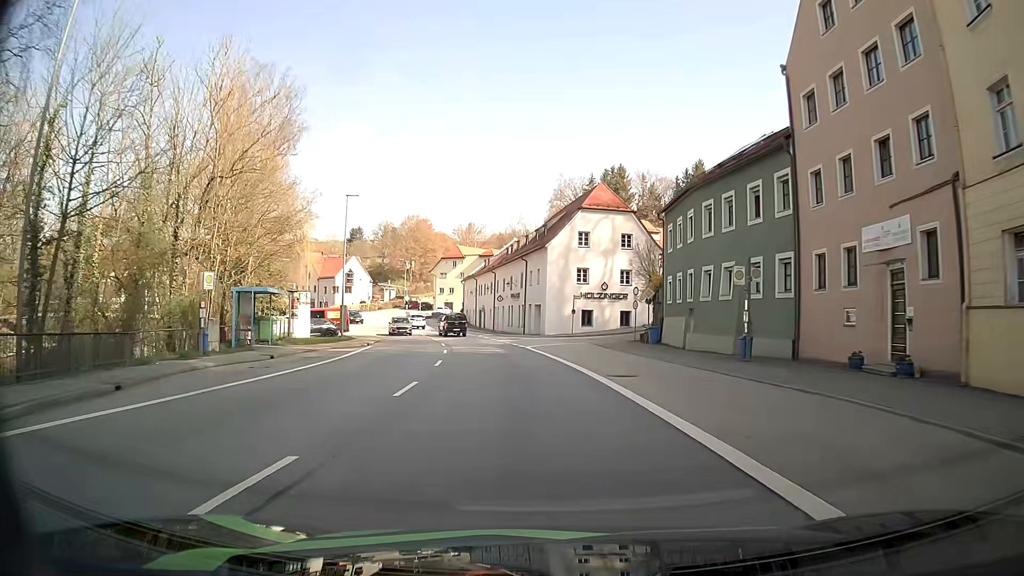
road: primary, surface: asphalt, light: Day
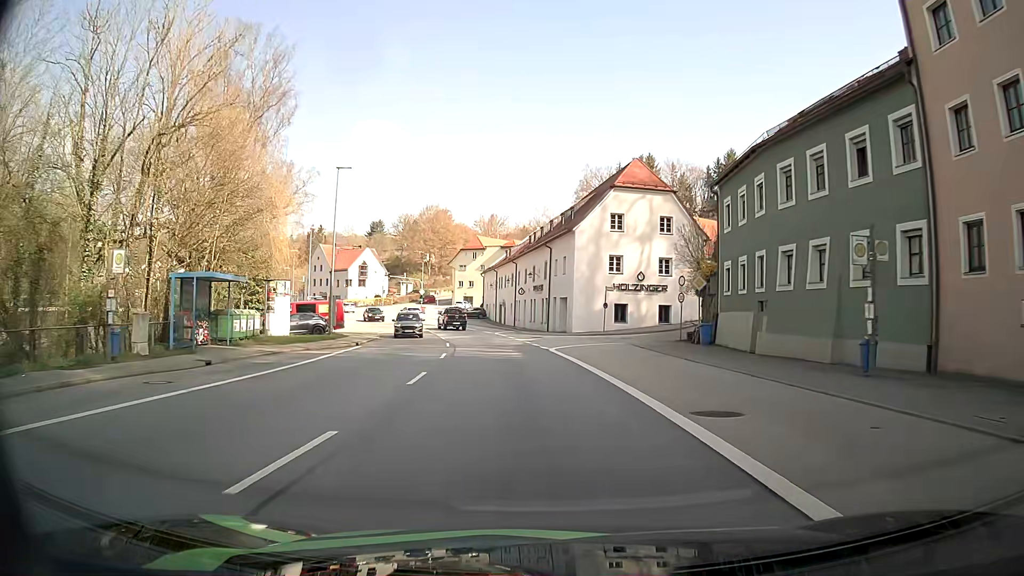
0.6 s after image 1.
(-0.1, +7.7) m; -1°
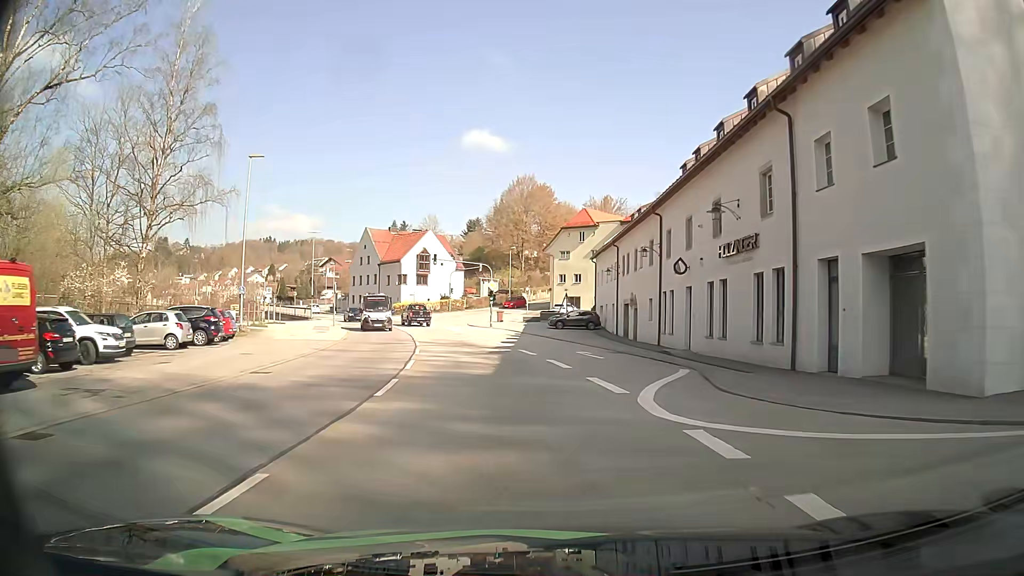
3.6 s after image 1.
(-3.6, +38.4) m; -10°
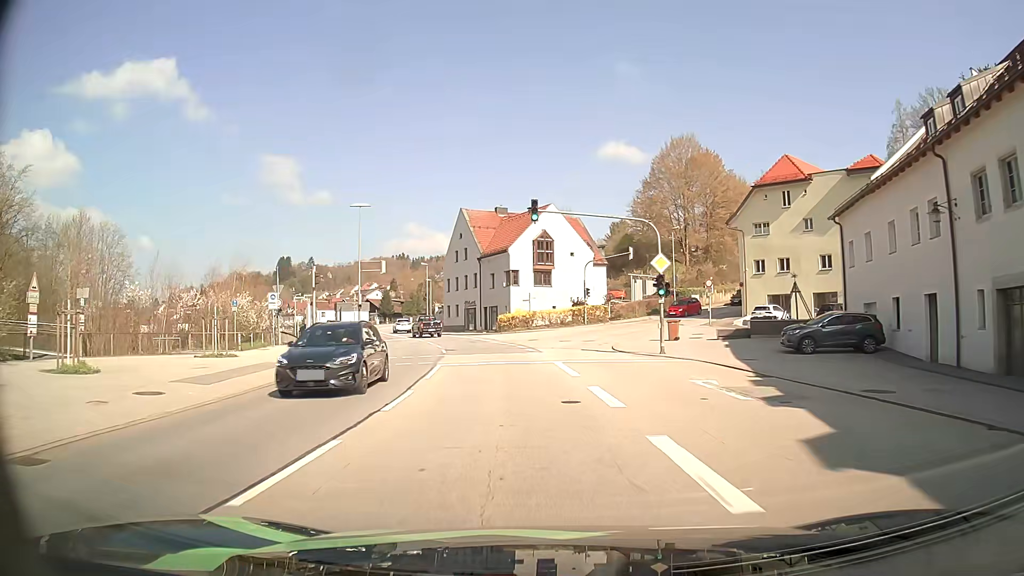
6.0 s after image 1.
(-2.9, +30.7) m; -12°
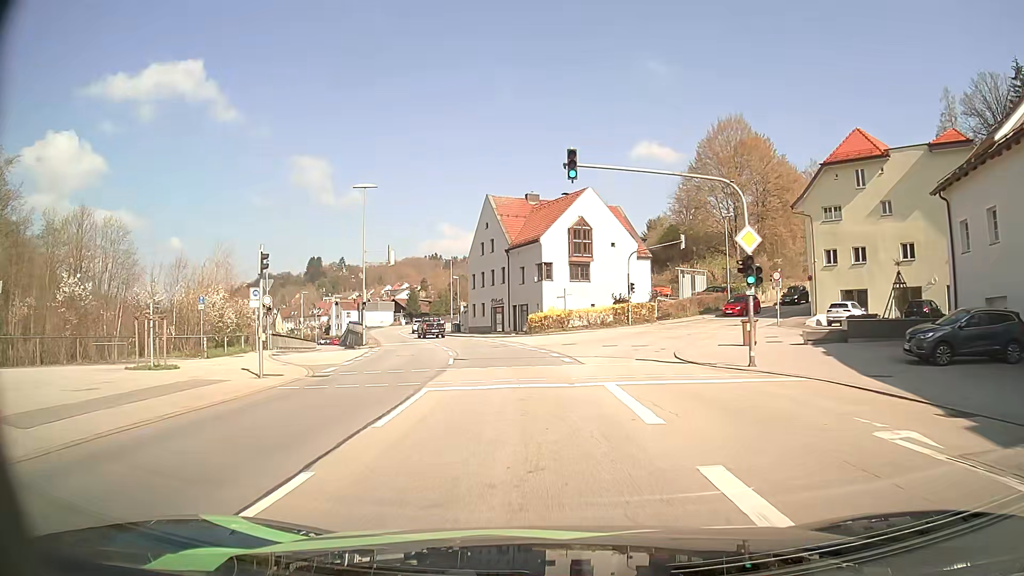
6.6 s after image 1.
(-0.2, +7.8) m; -3°
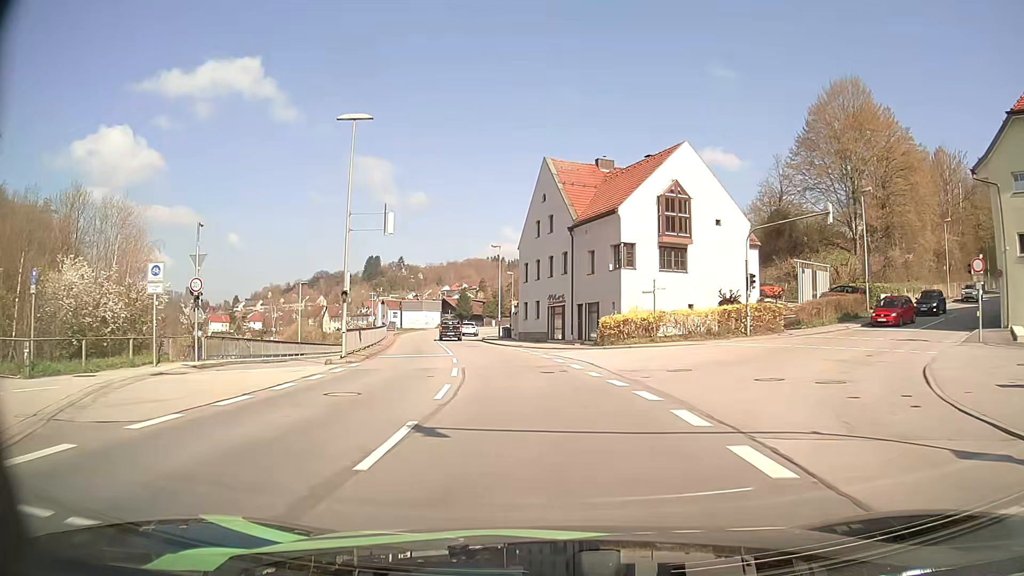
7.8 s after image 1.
(-0.8, +15.7) m; -6°
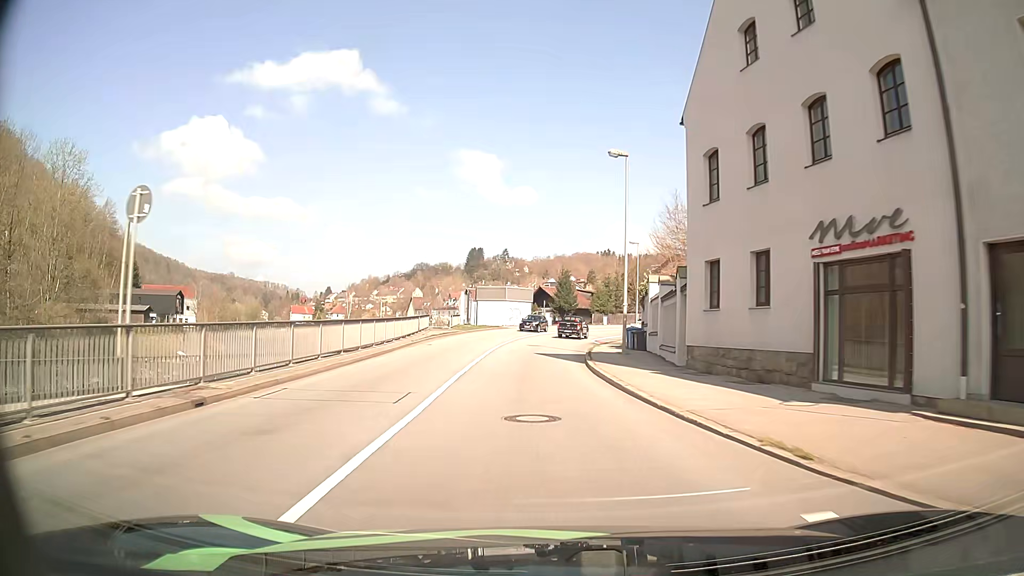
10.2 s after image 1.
(-2.7, +32.1) m; -9°
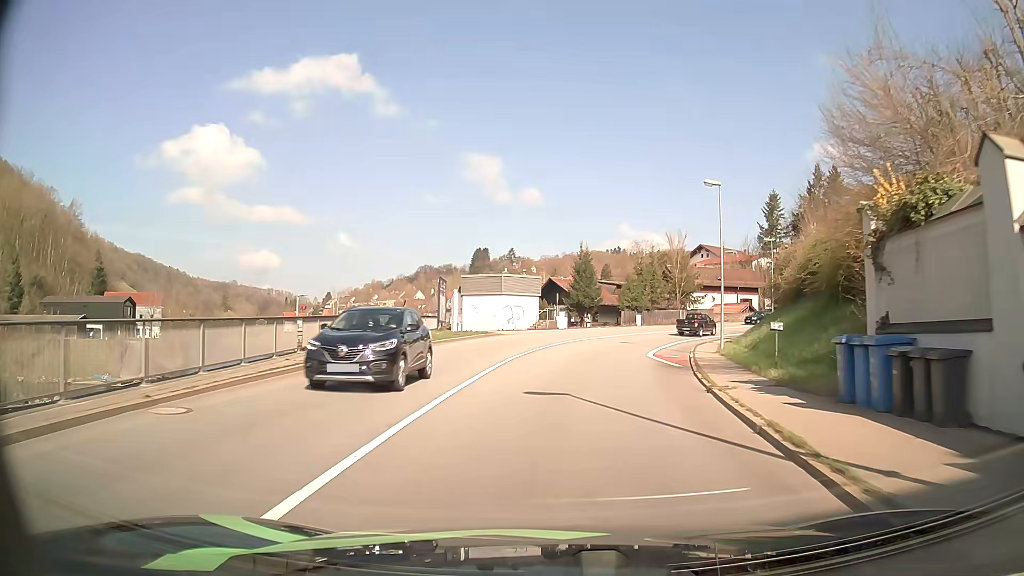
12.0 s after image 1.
(-0.6, +24.0) m; -1°
(0, +10) (+1, +20) (+3, +30) (+5, +39) (+9, +49) (+14, +57) (+21, +65) (+29, +71) (+37, +76) (+46, +81) m
